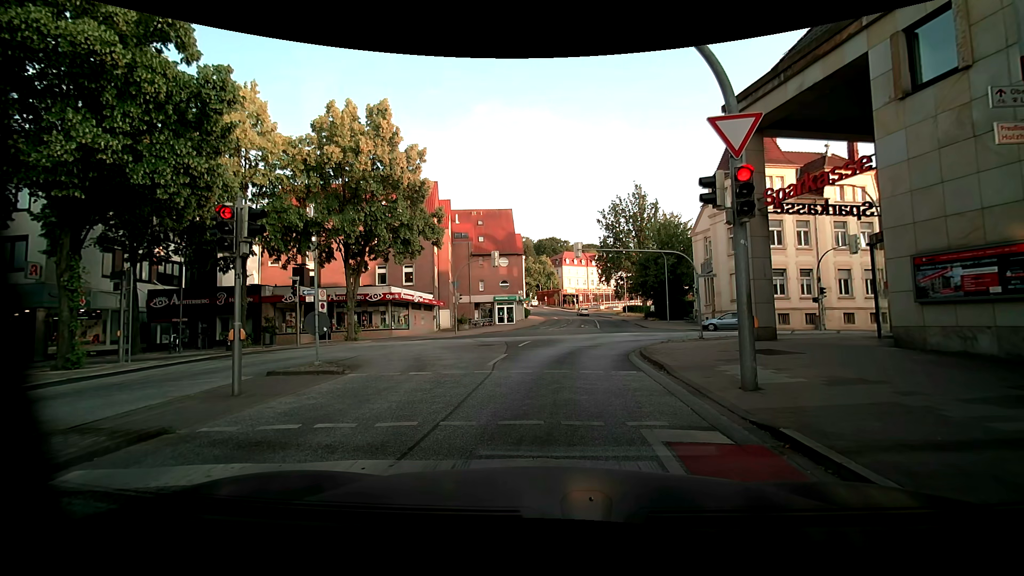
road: unclassified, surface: asphalt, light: Day
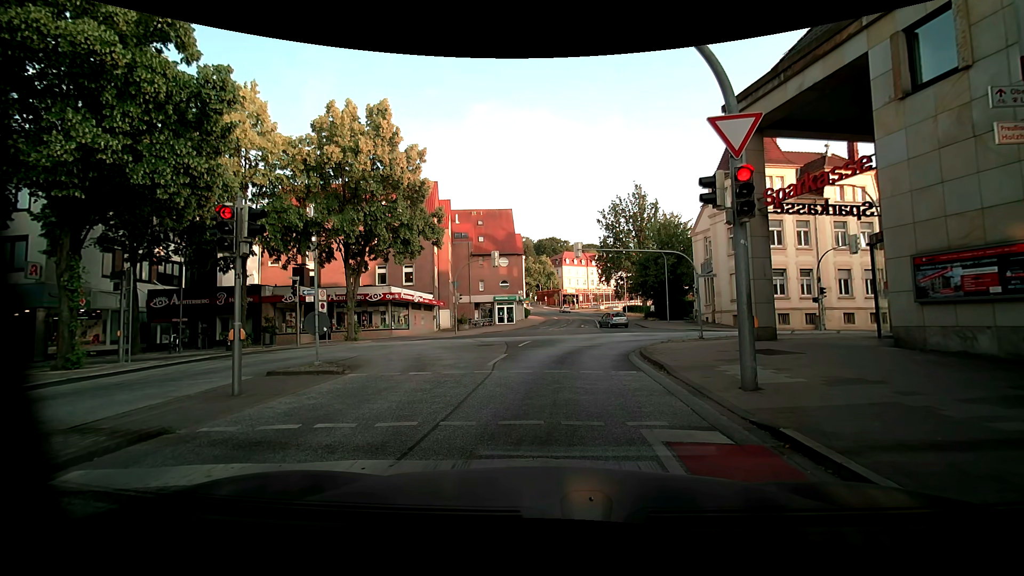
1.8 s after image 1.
(0.0, 0.0) m; 0°
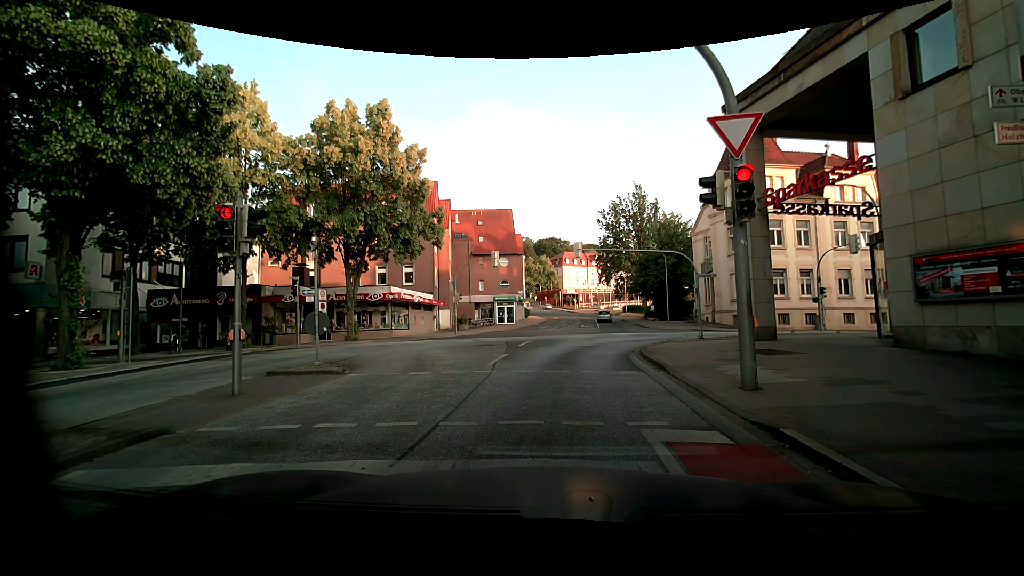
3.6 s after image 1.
(0.0, 0.0) m; 0°
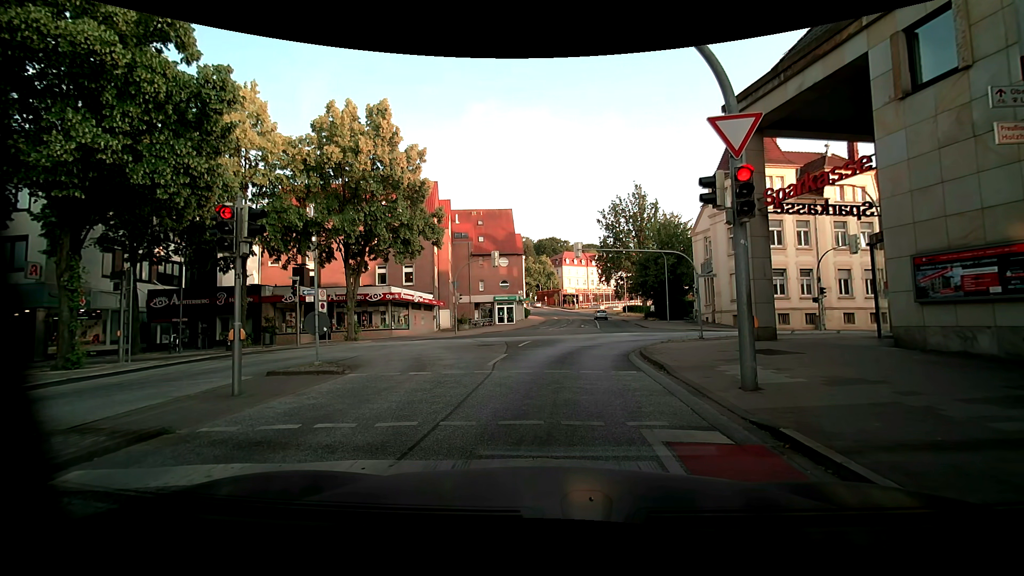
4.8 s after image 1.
(0.0, 0.0) m; 0°
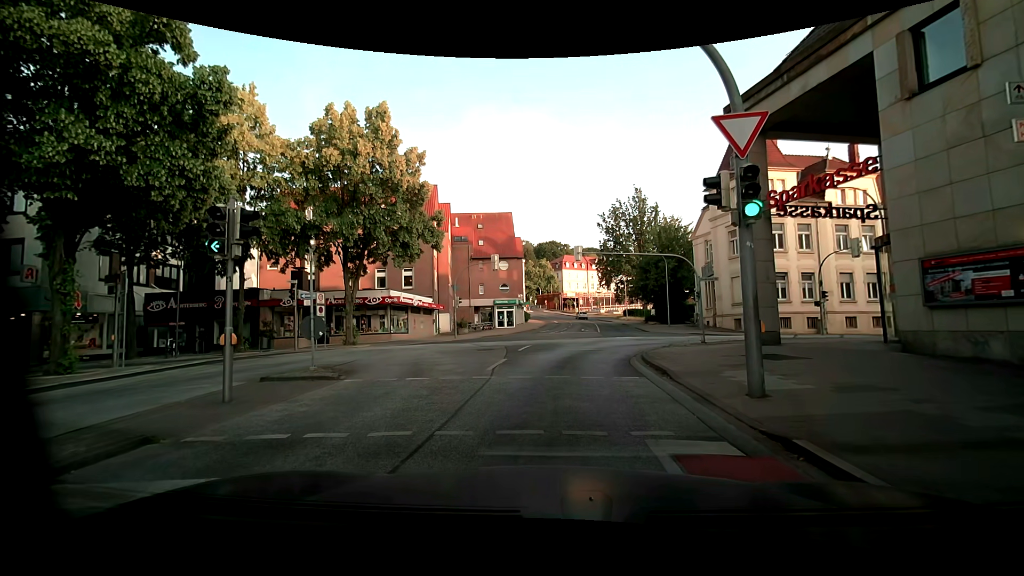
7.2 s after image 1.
(0.0, +0.3) m; 0°
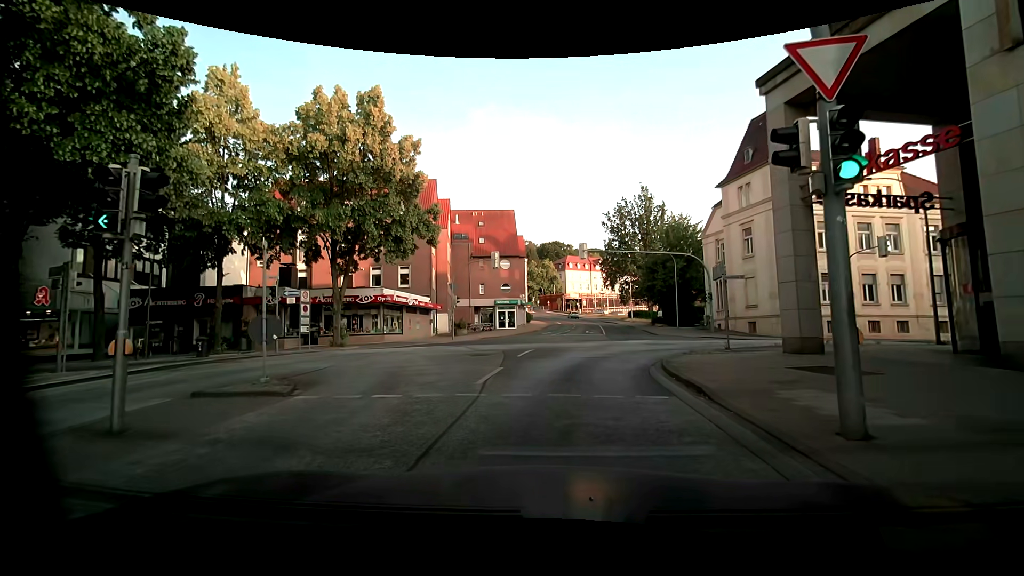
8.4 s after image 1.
(0.0, +2.5) m; 0°
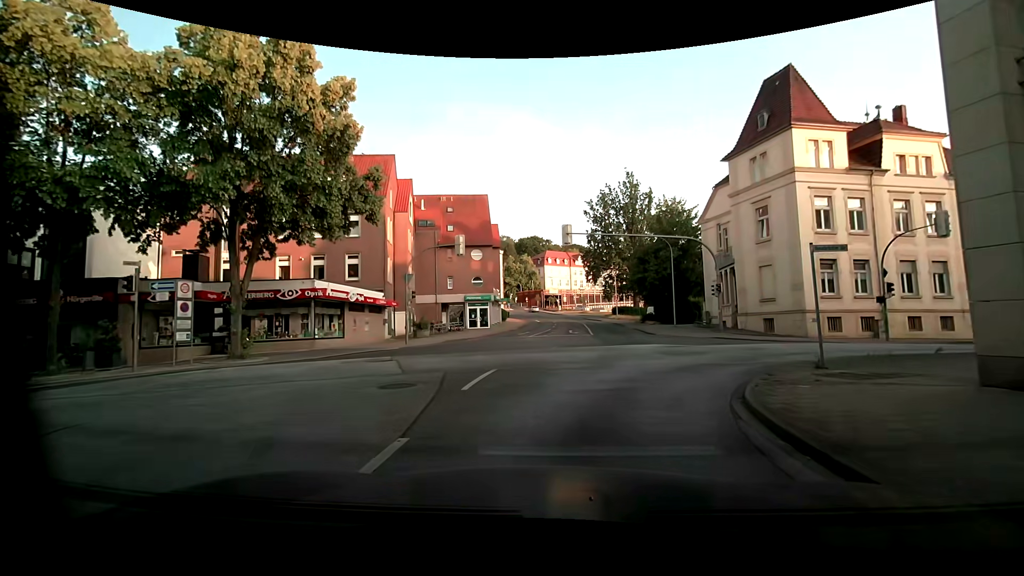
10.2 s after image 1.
(+0.1, +7.4) m; +2°
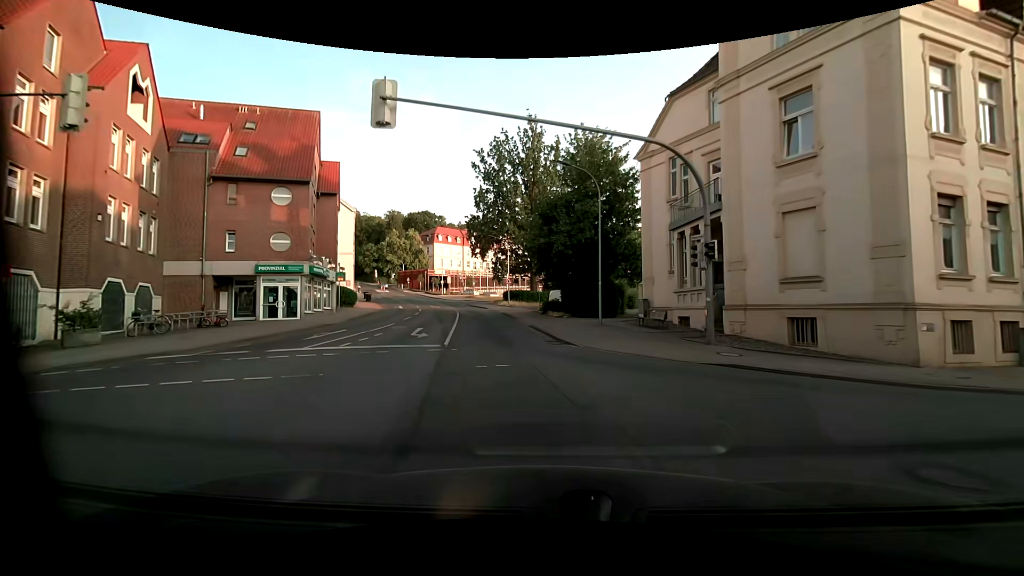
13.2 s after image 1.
(+2.9, +19.4) m; +12°
(0, +10) (-2, +20) (-3, +30) (-5, +40) (-8, +49) (-11, +59) (-14, +68) (-18, +77) (-22, +86) (-27, +95) m
